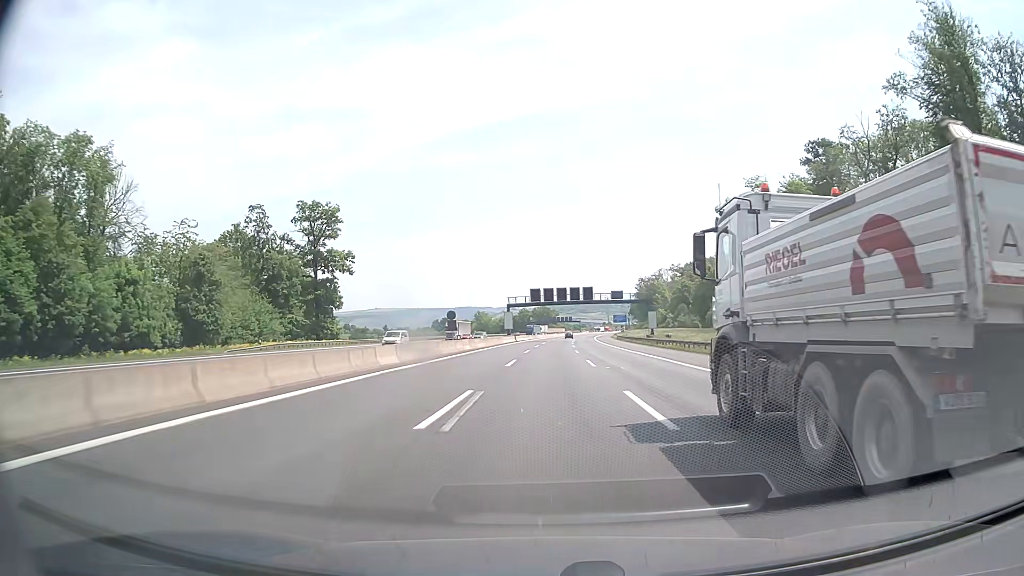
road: motorway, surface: asphalt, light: Day
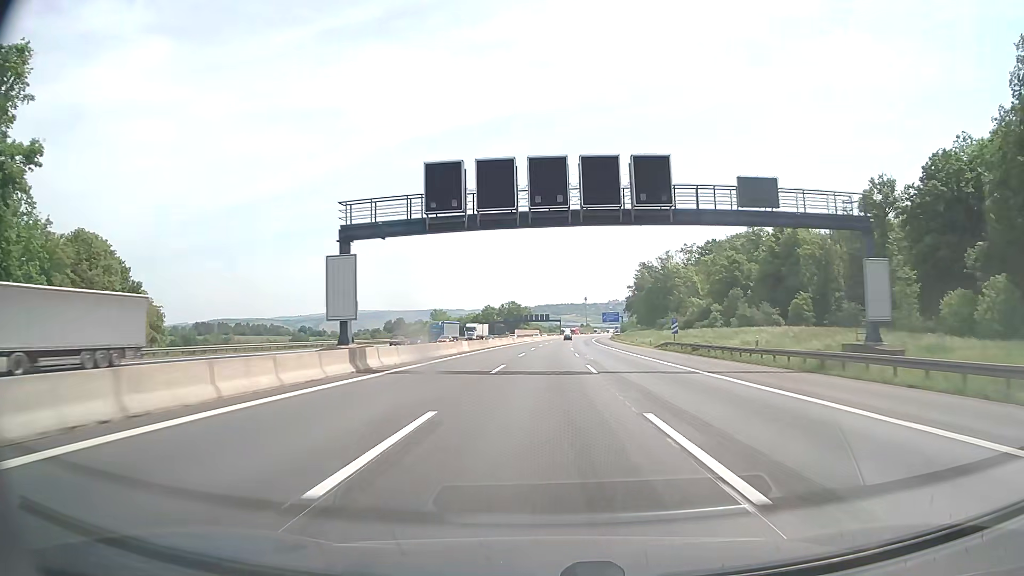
(+1.5, +76.0) m; +2°
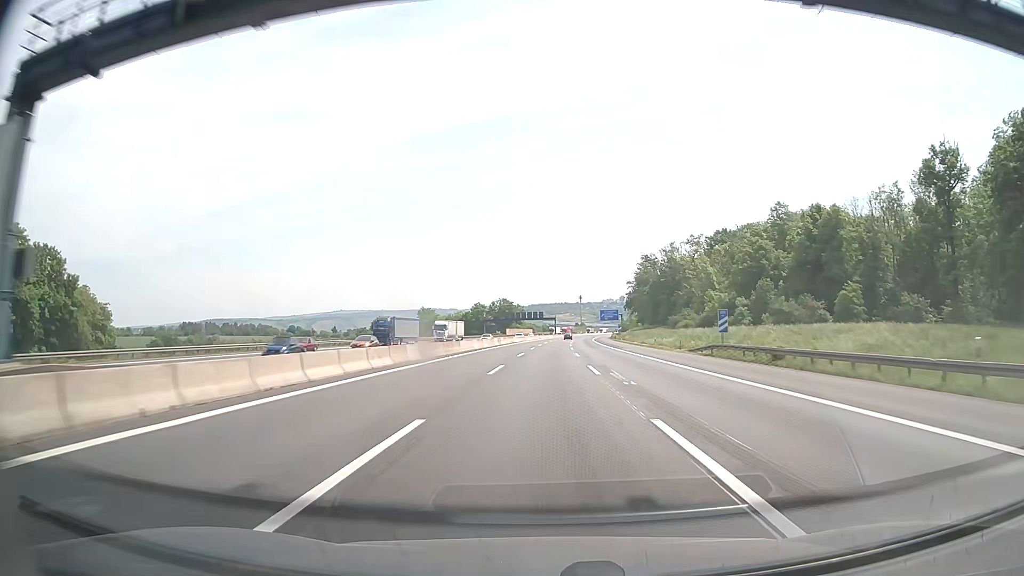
(+0.1, +19.0) m; +1°
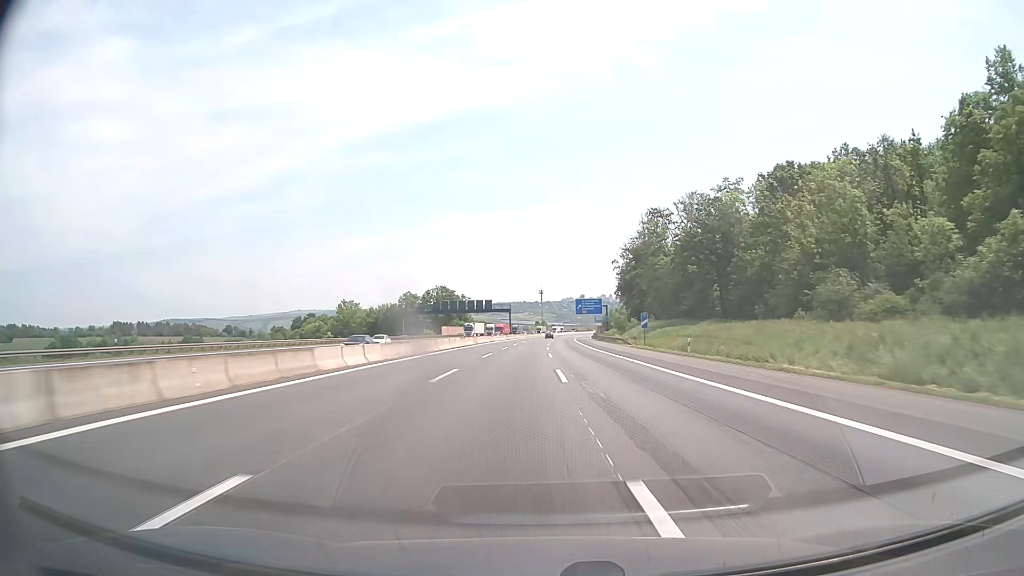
(+1.9, +76.1) m; +3°
(0, +10) (0, +20) (0, +30) (+1, +40) (+1, +50) (+1, +60) (+2, +70) (+2, +80) (+3, +90) (+3, +100) m
